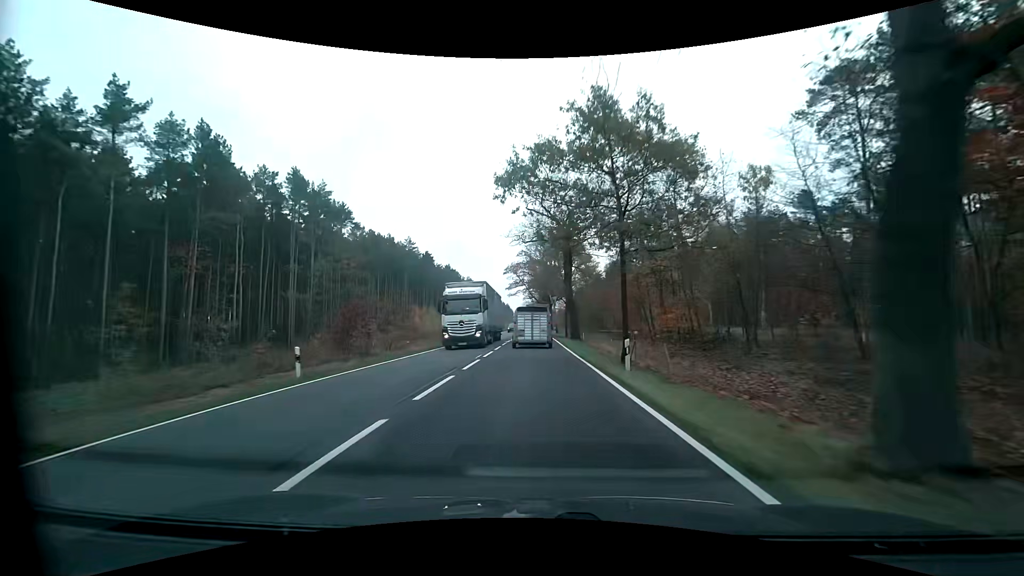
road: primary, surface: asphalt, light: Day
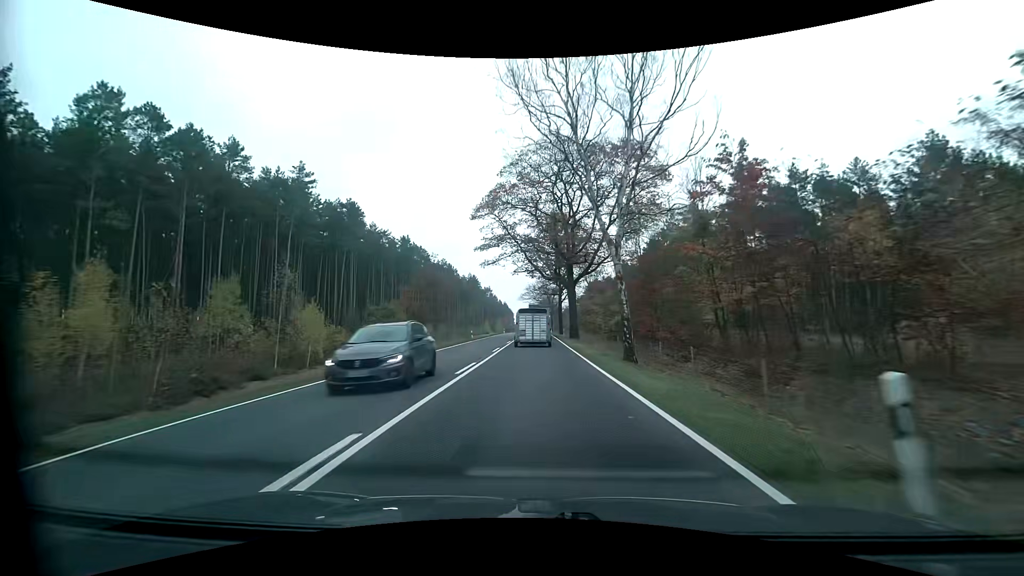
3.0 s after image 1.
(-0.5, +60.9) m; 0°
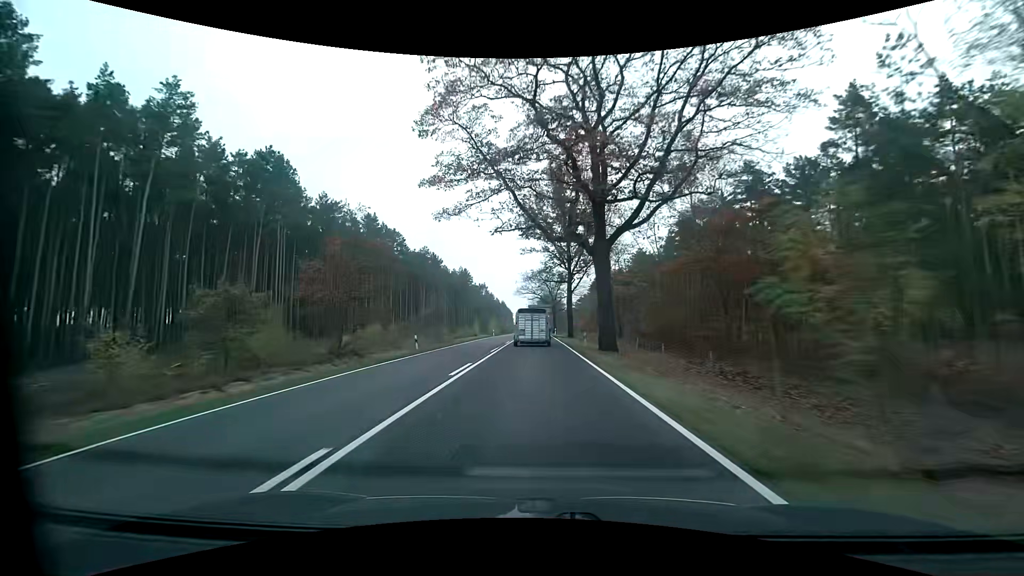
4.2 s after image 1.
(0.0, +24.4) m; 0°
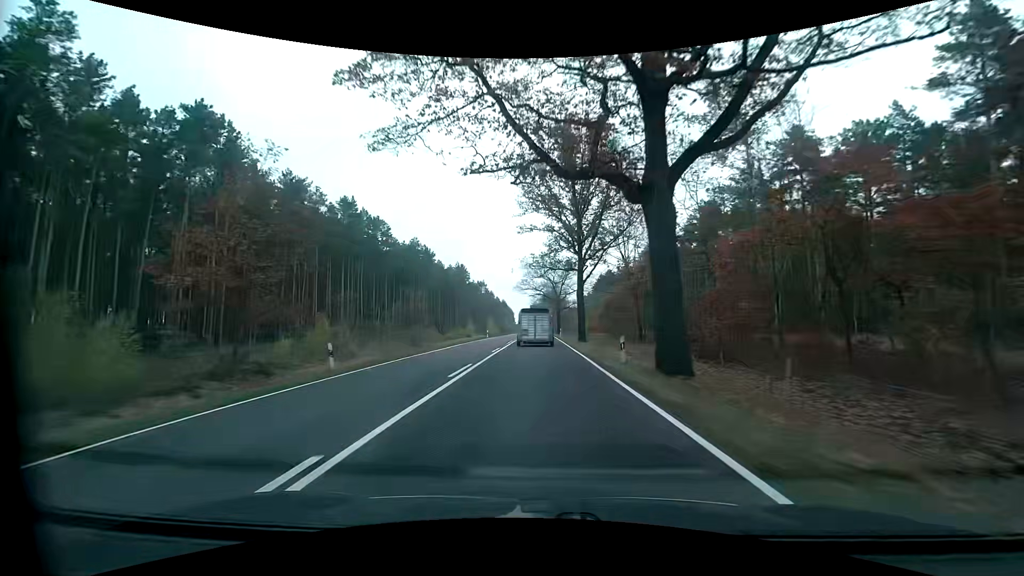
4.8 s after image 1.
(0.0, +12.3) m; 0°
(0, +10) (0, +20) (0, +30) (0, +40) (0, +50) (0, +60) (0, +70) (0, +80) (0, +90) (0, +100) m
